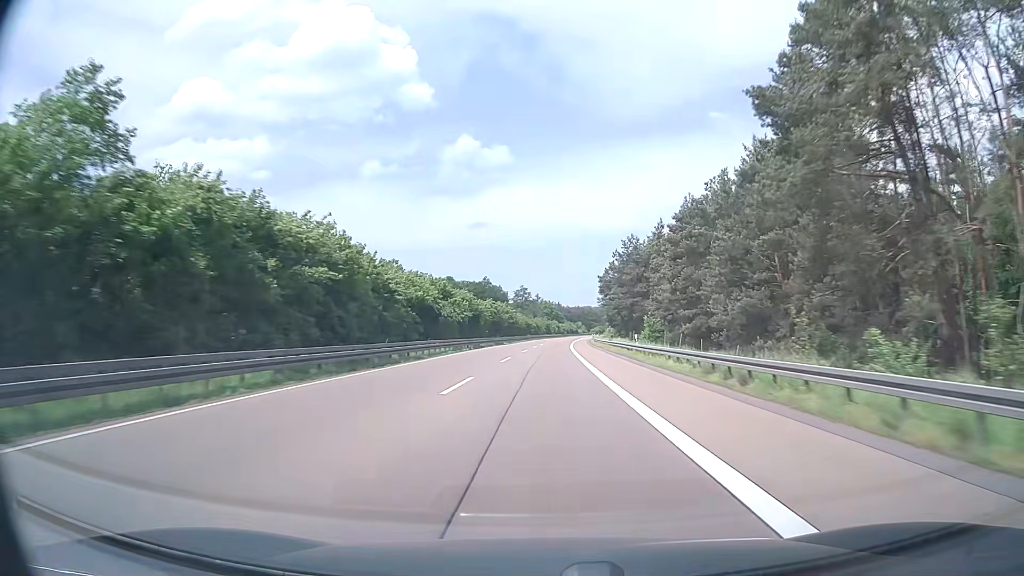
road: motorway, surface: asphalt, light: Day
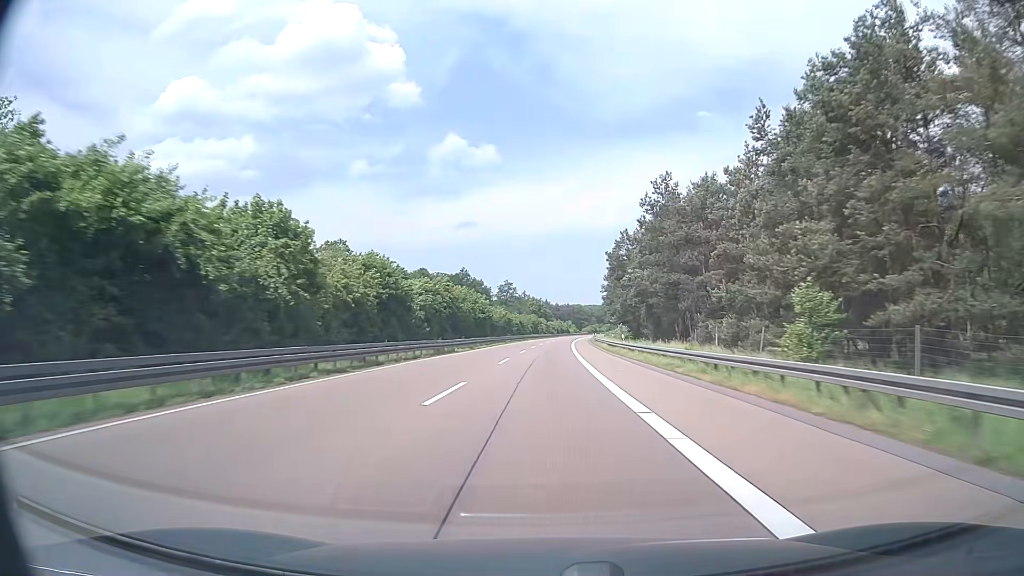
(+0.4, +38.0) m; +1°
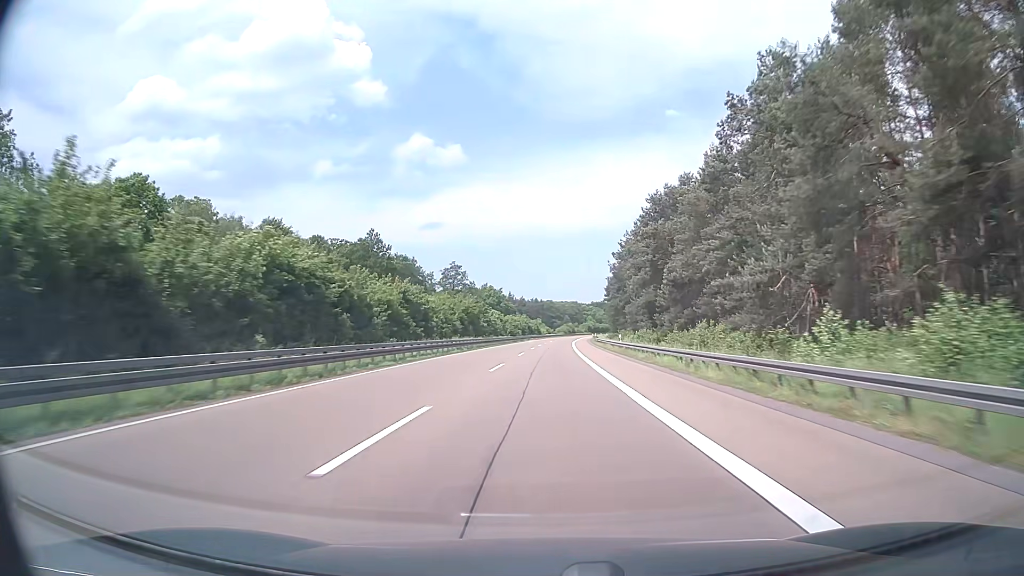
(+2.2, +95.1) m; +3°
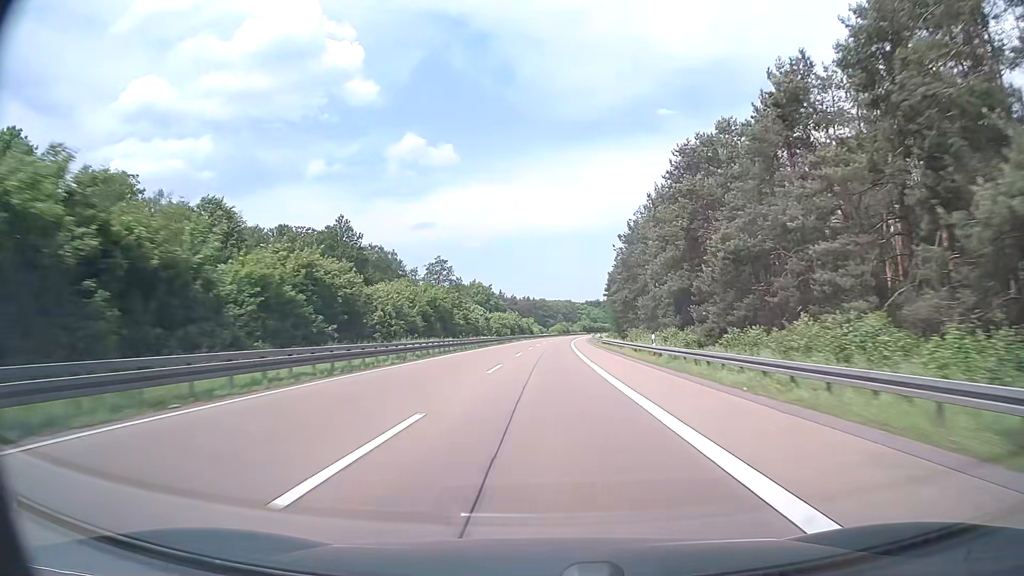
(+0.1, +19.0) m; +1°
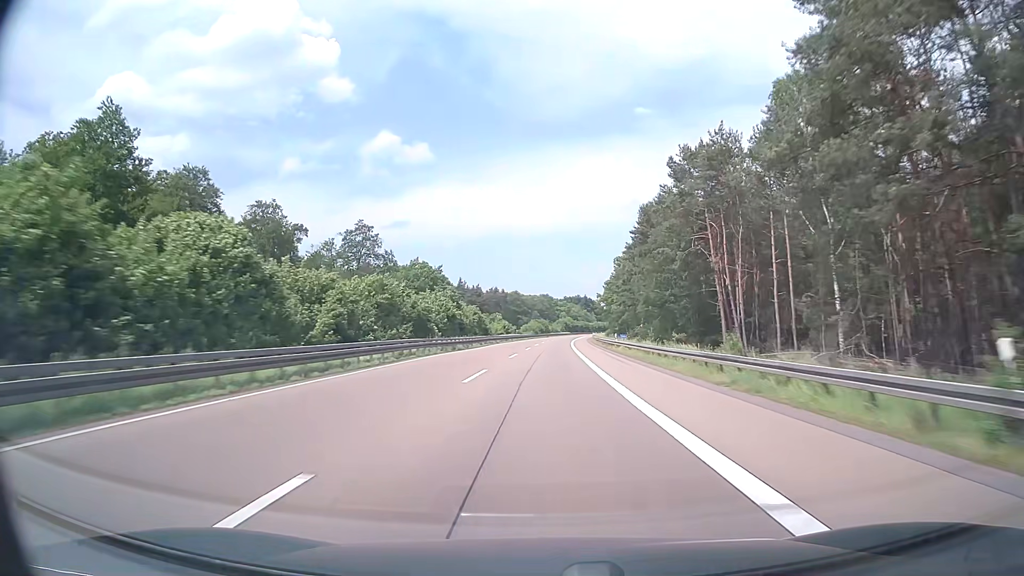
(+1.3, +76.1) m; +2°
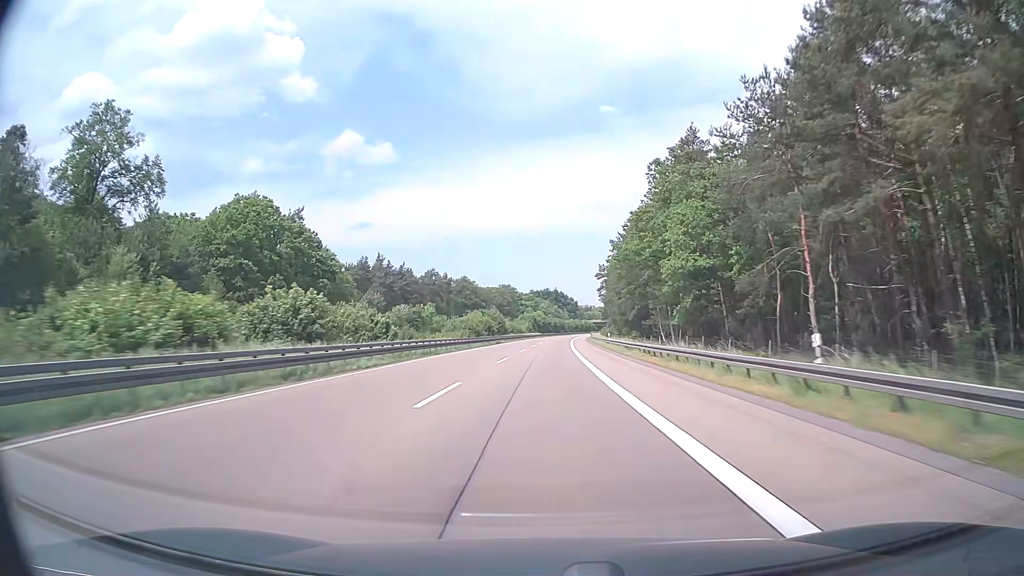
(+2.2, +95.2) m; +3°
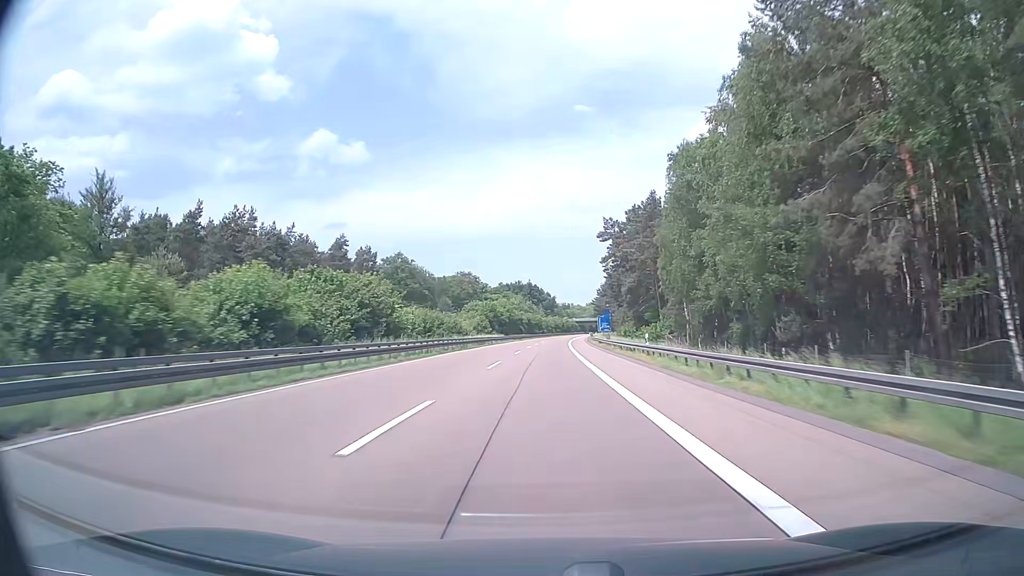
(+1.3, +76.1) m; +2°
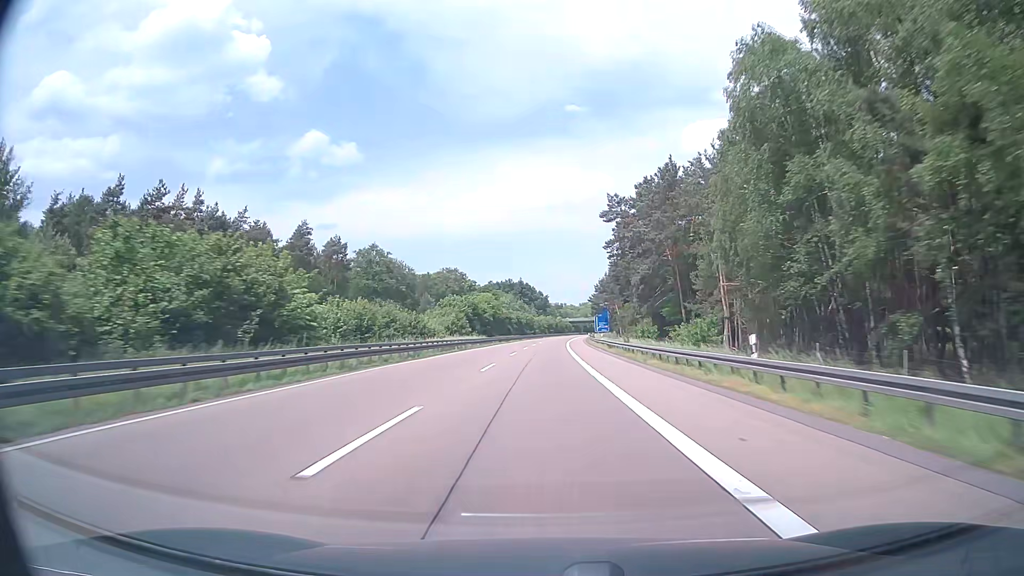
(+0.1, +19.0) m; +1°
(0, +10) (0, +20) (0, +30) (0, +40) (+1, +50) (+1, +60) (+1, +70) (+2, +80) (+2, +90) (+2, +100) m
